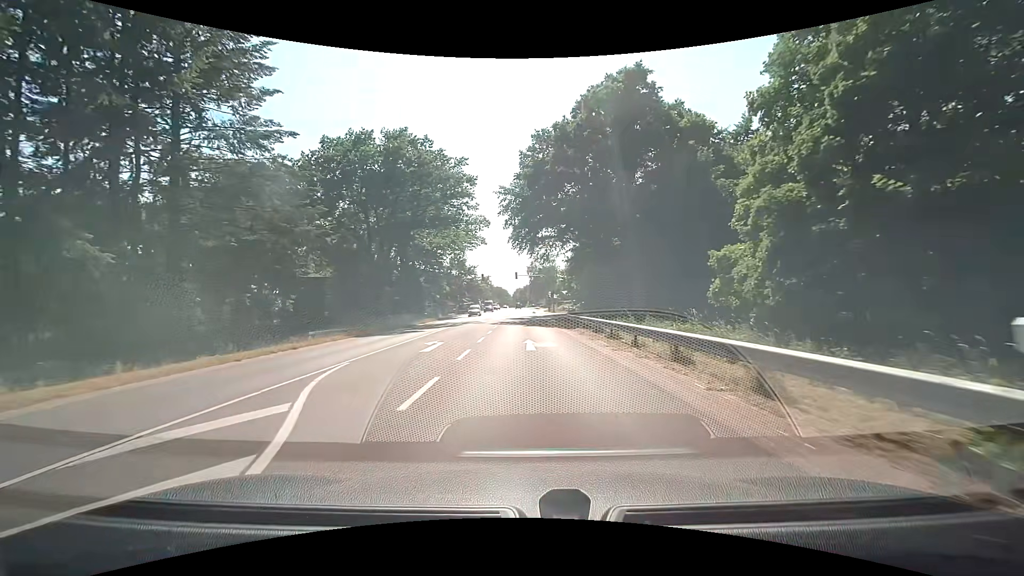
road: primary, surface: asphalt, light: Day
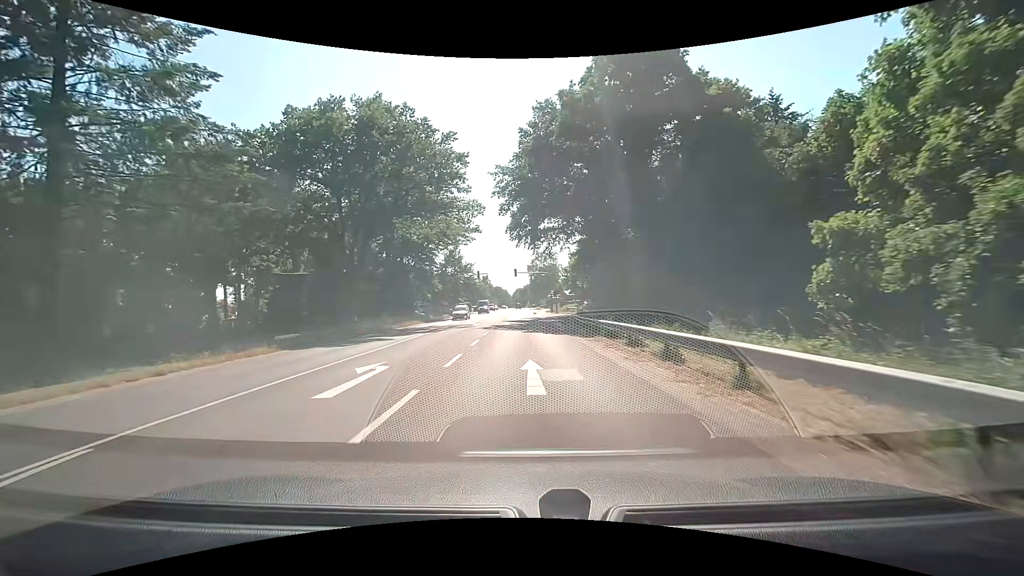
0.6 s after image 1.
(0.0, +7.6) m; 0°
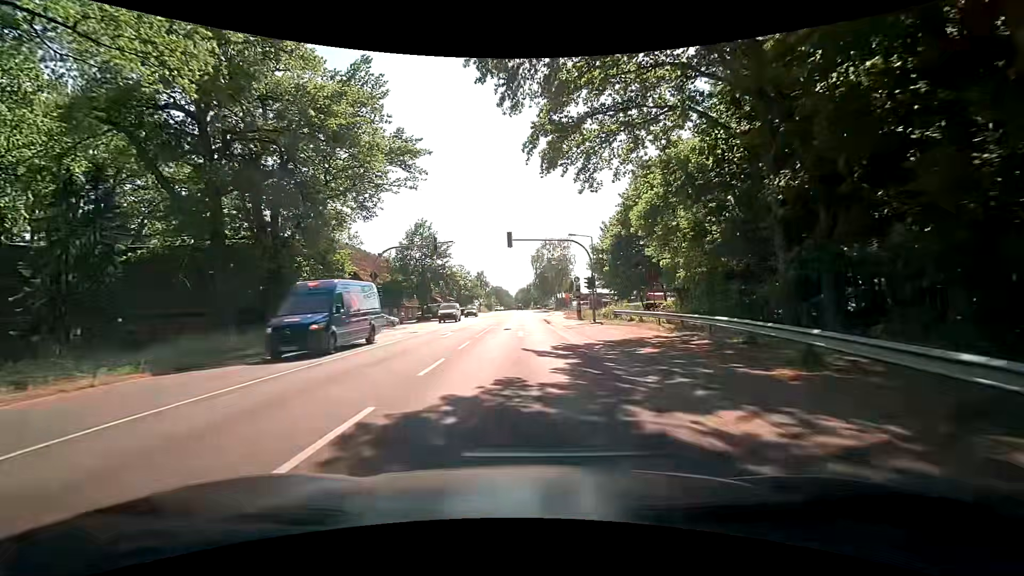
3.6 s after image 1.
(0.0, +38.0) m; -1°
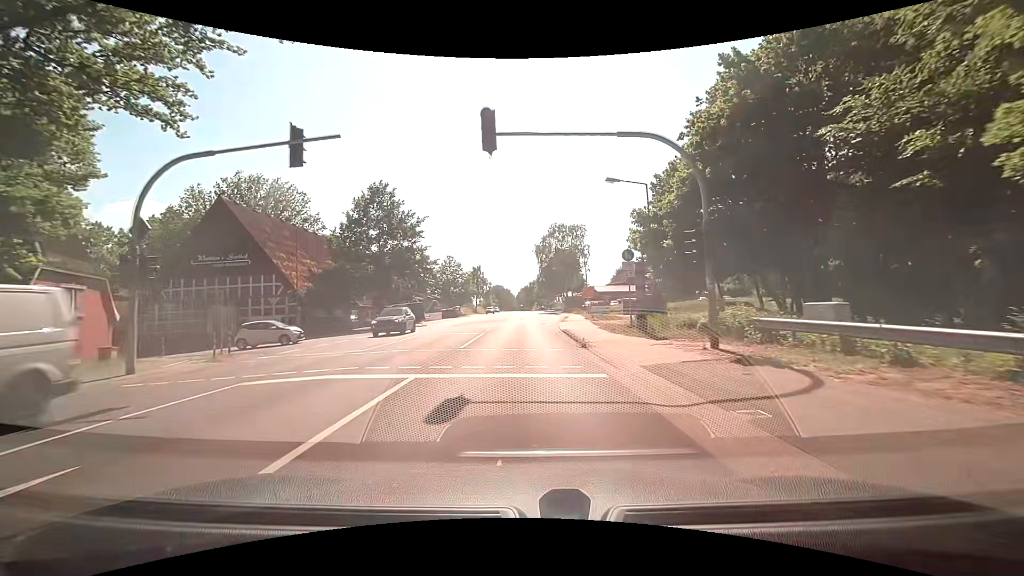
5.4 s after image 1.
(+0.2, +22.8) m; 0°
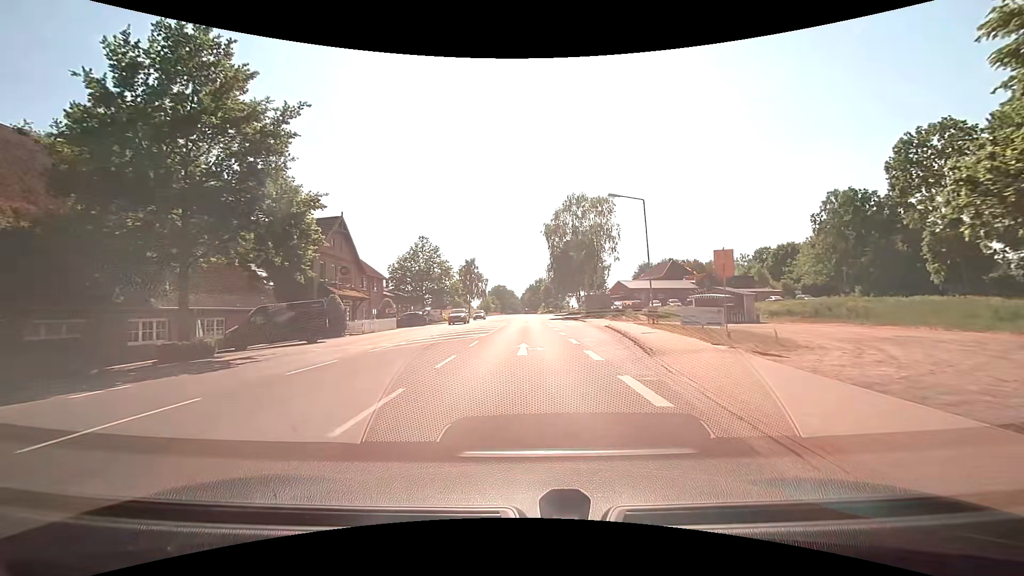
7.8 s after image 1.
(+0.1, +30.5) m; 0°
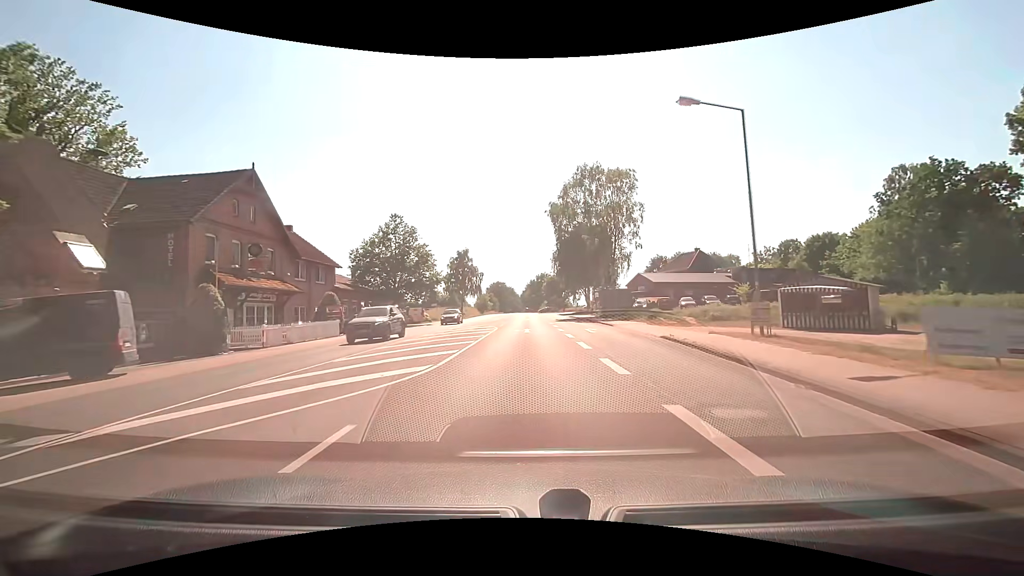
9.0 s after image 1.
(0.0, +15.2) m; 0°
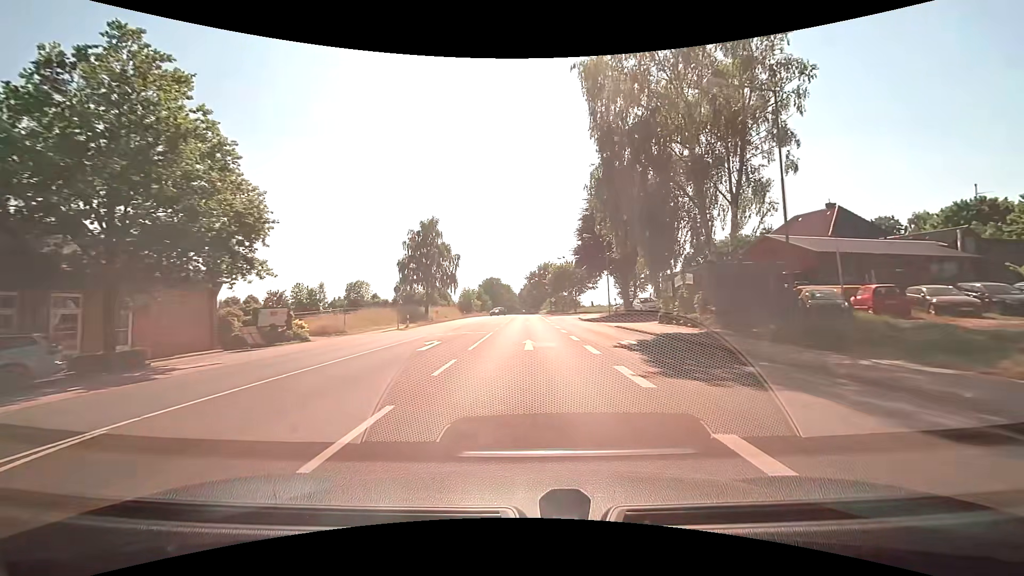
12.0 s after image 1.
(+0.2, +38.0) m; +1°
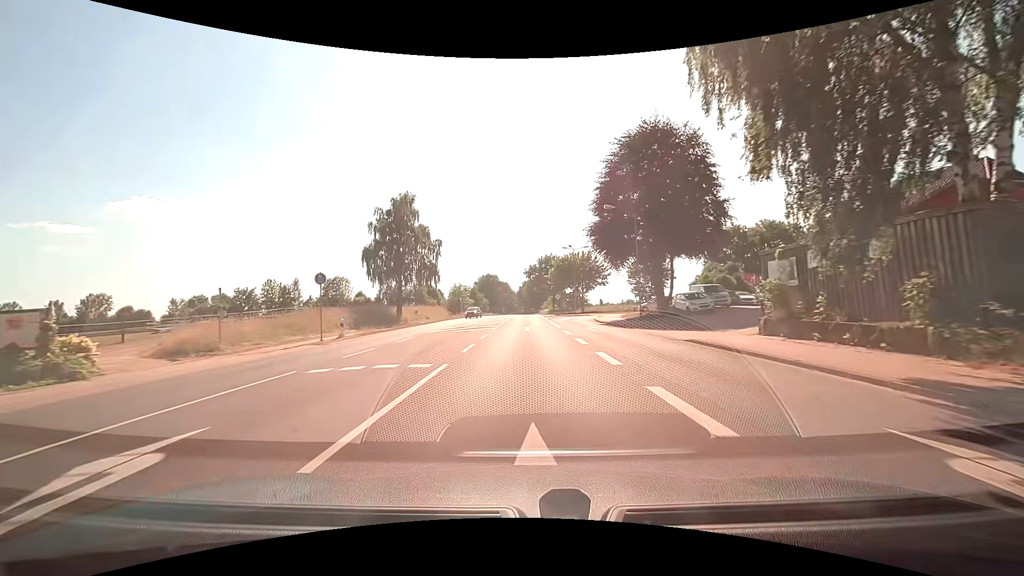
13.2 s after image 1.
(0.0, +15.2) m; 0°
(0, +10) (0, +20) (0, +30) (0, +40) (0, +50) (0, +60) (0, +70) (0, +80) (0, +90) (0, +100) m
